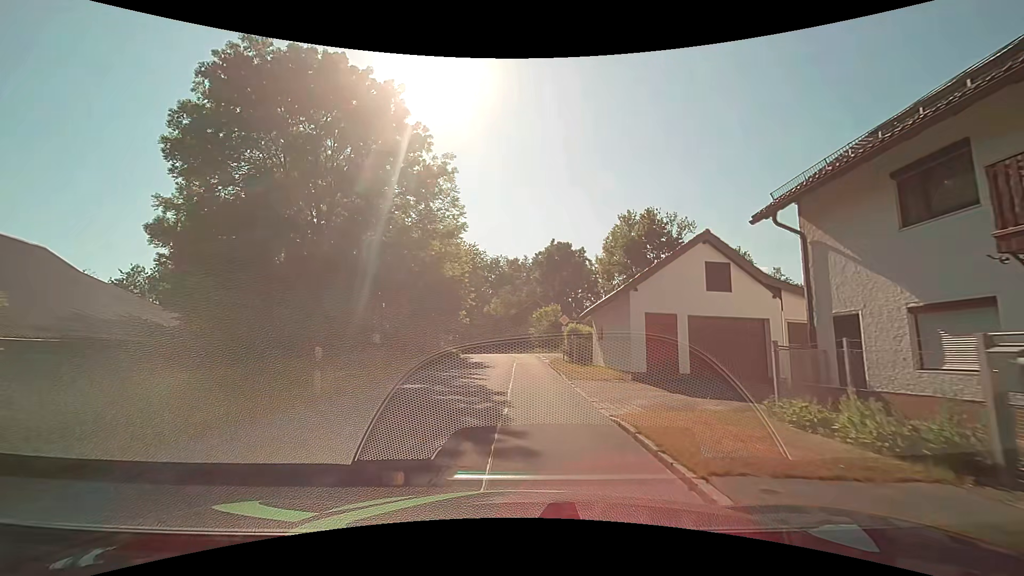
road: residential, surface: asphalt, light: Day
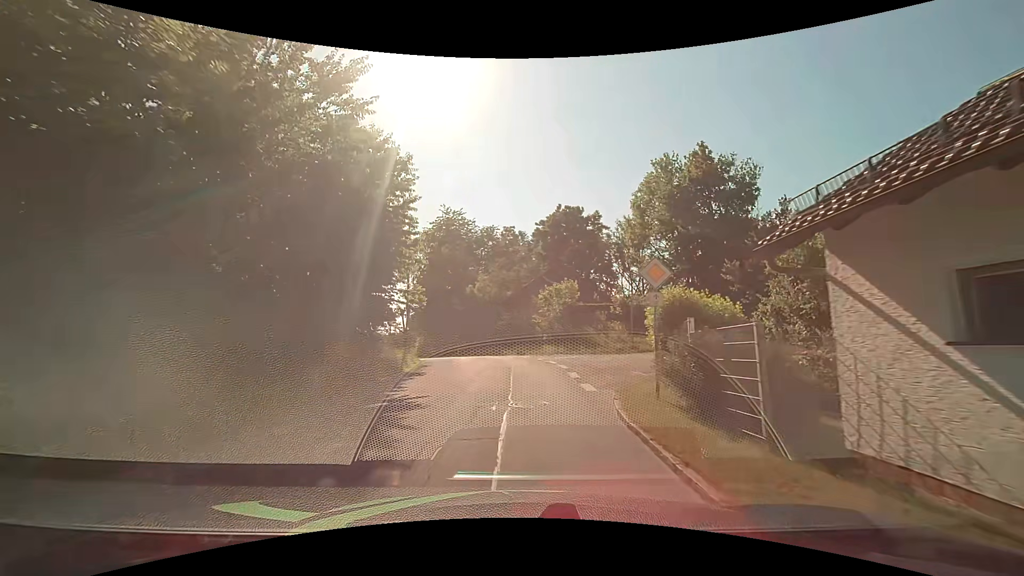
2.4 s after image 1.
(+0.3, +18.2) m; +1°
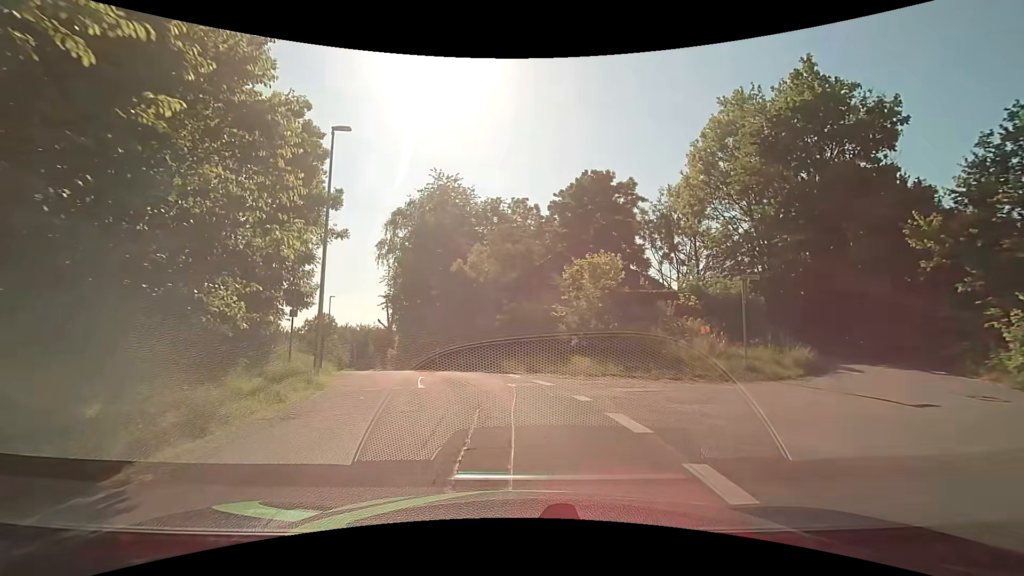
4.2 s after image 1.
(0.0, +13.5) m; -1°
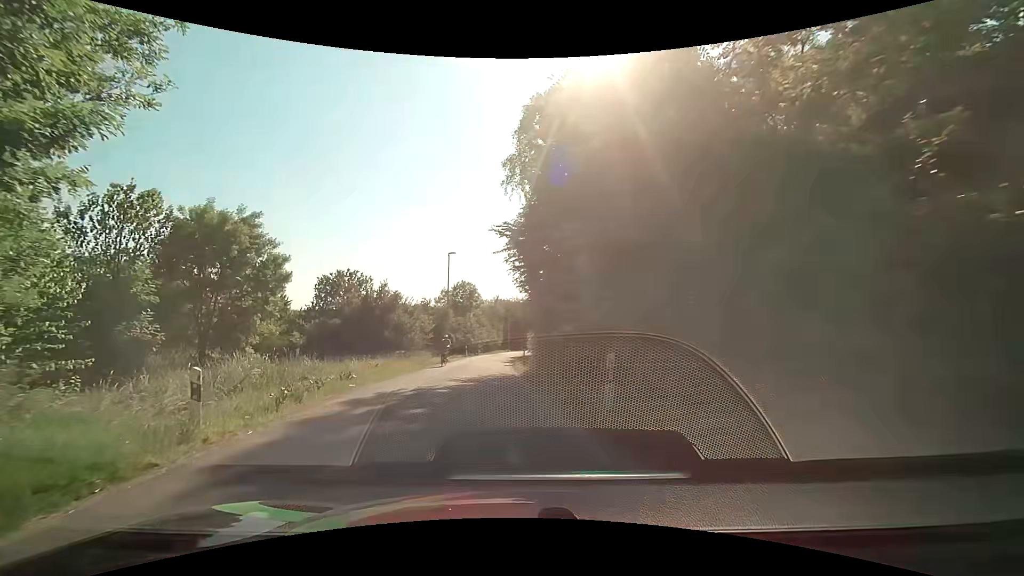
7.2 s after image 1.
(-2.7, +20.2) m; -20°
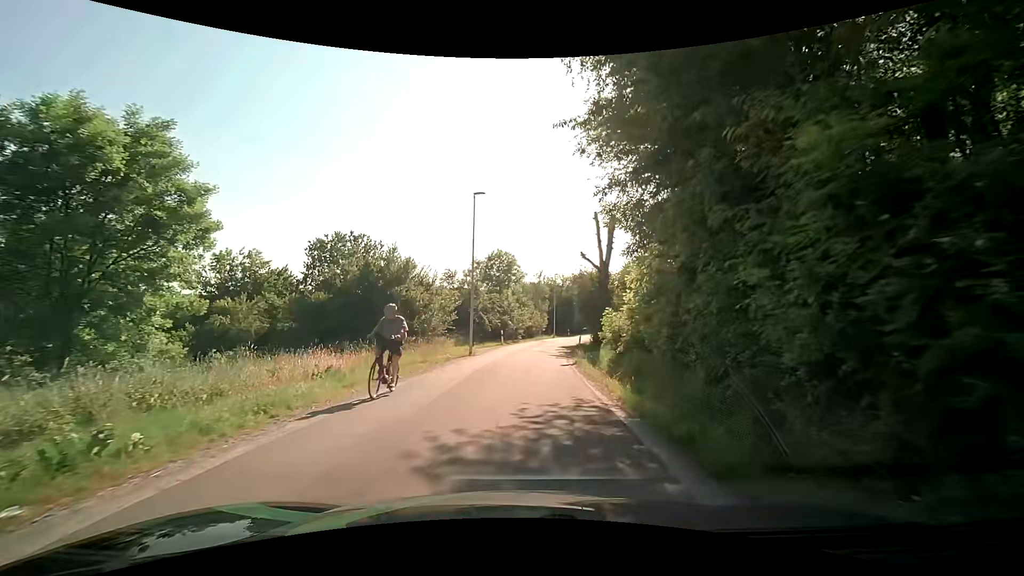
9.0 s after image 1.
(-0.9, +12.6) m; -4°
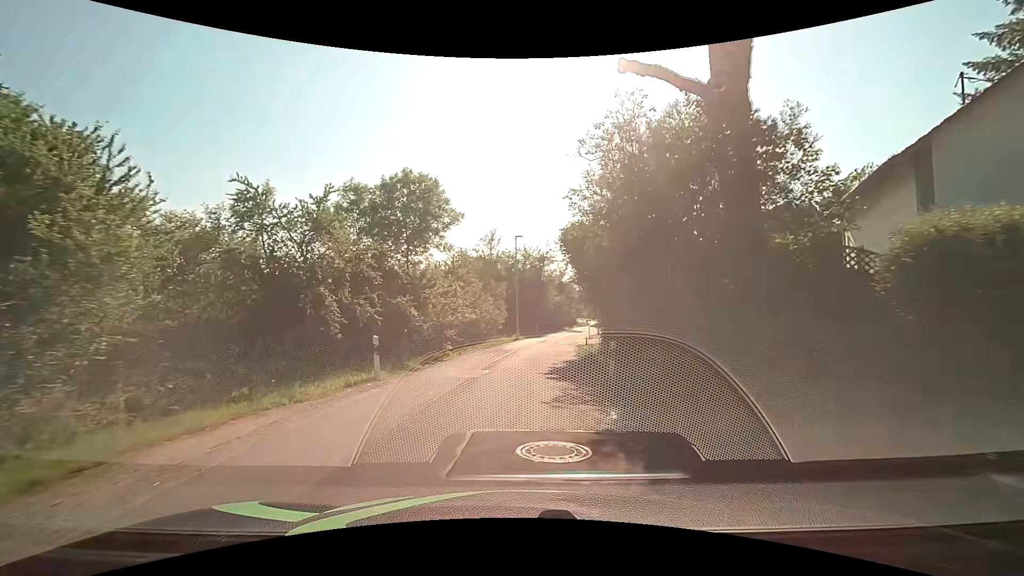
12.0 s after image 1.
(+1.0, +24.9) m; +5°
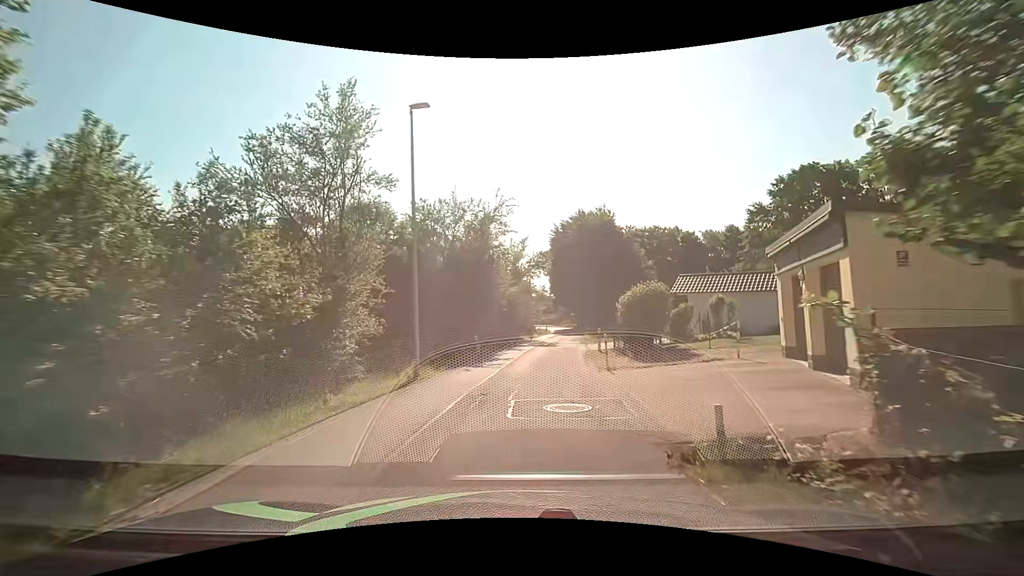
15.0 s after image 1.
(+1.0, +24.0) m; +6°
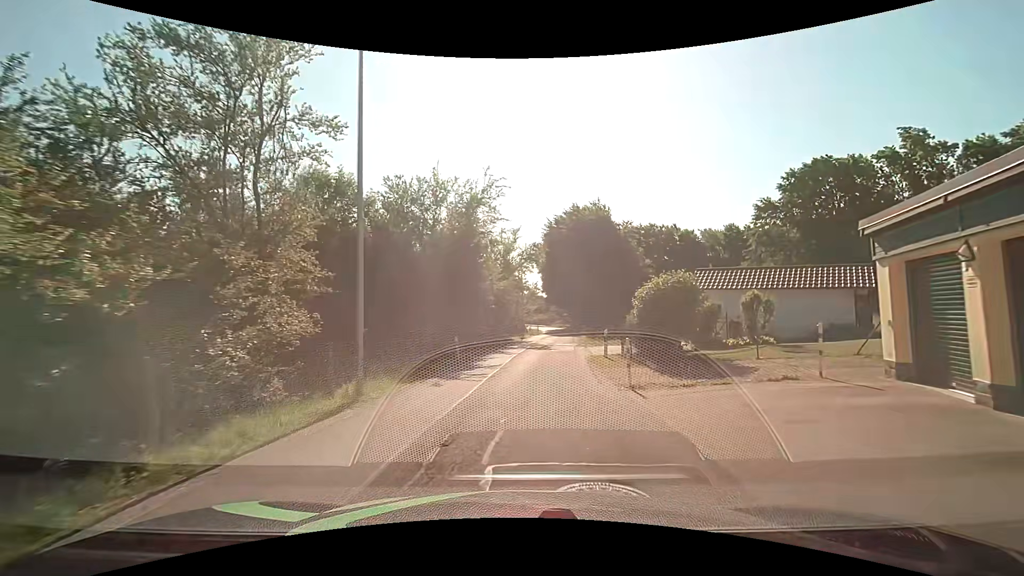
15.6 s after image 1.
(0.0, +4.2) m; +1°
(0, +10) (+1, +20) (+2, +30) (+3, +40) (+4, +50) (+5, +60) (+6, +70) (+7, +80) (+7, +90) (+7, +100) m
